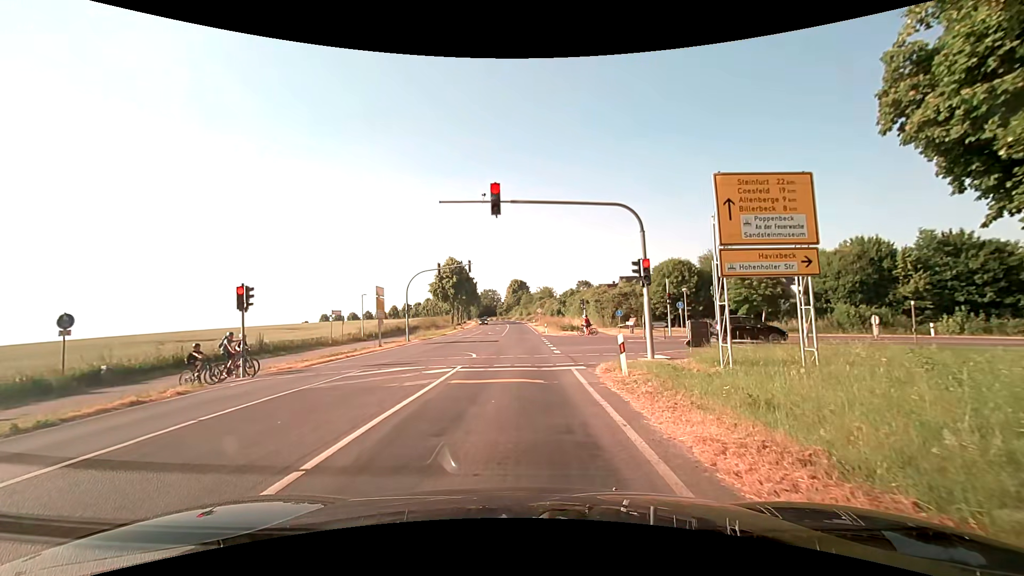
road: secondary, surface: asphalt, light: Day
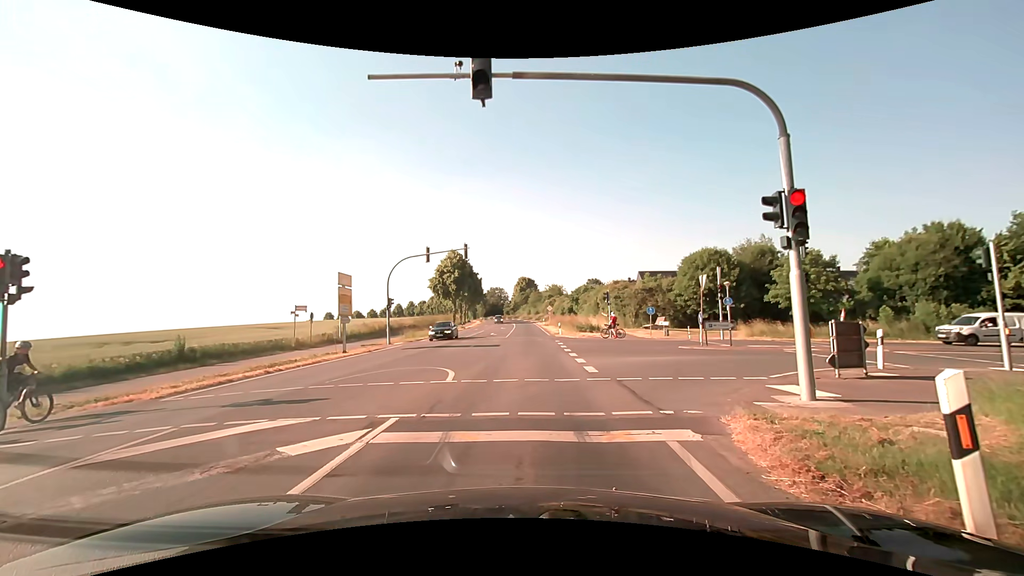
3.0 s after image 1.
(-0.1, +8.8) m; -1°
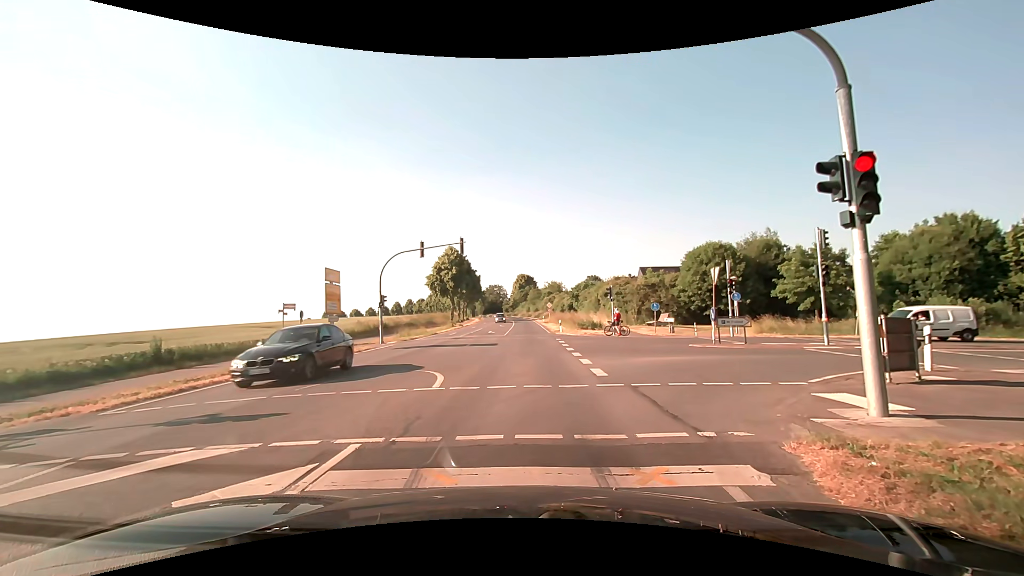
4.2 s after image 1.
(0.0, +1.5) m; 0°
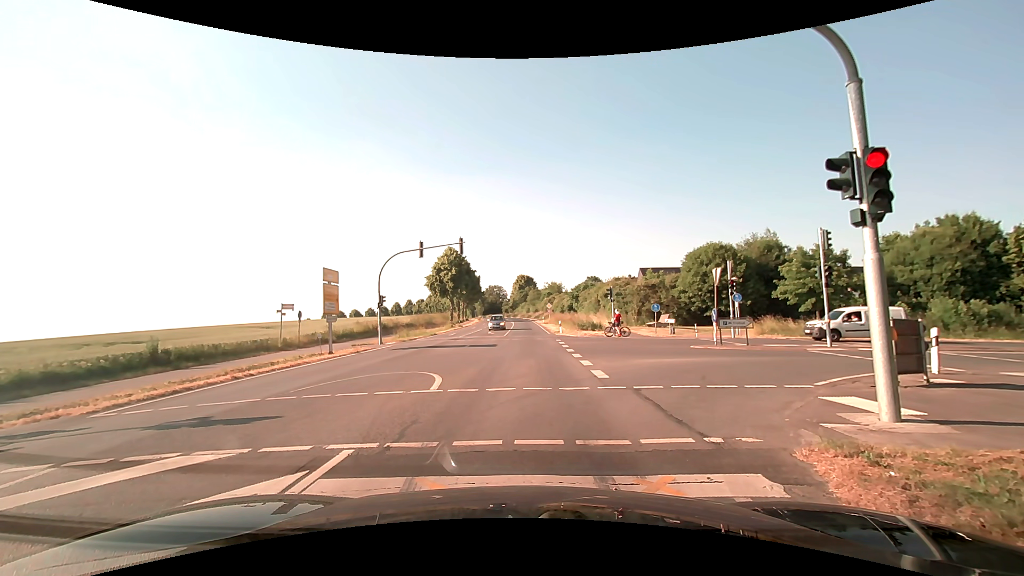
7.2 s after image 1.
(0.0, +0.3) m; 0°
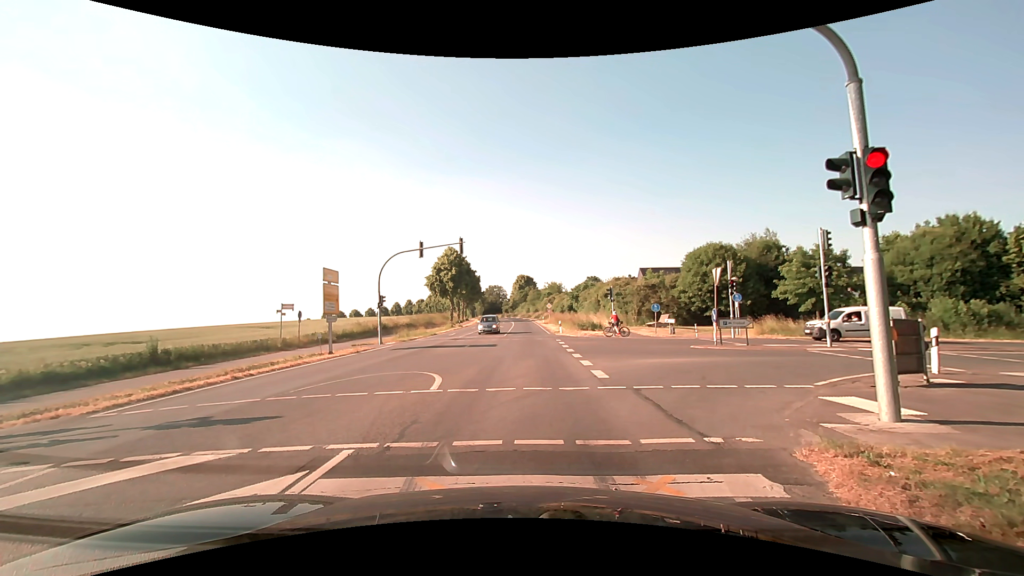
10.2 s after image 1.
(0.0, 0.0) m; 0°
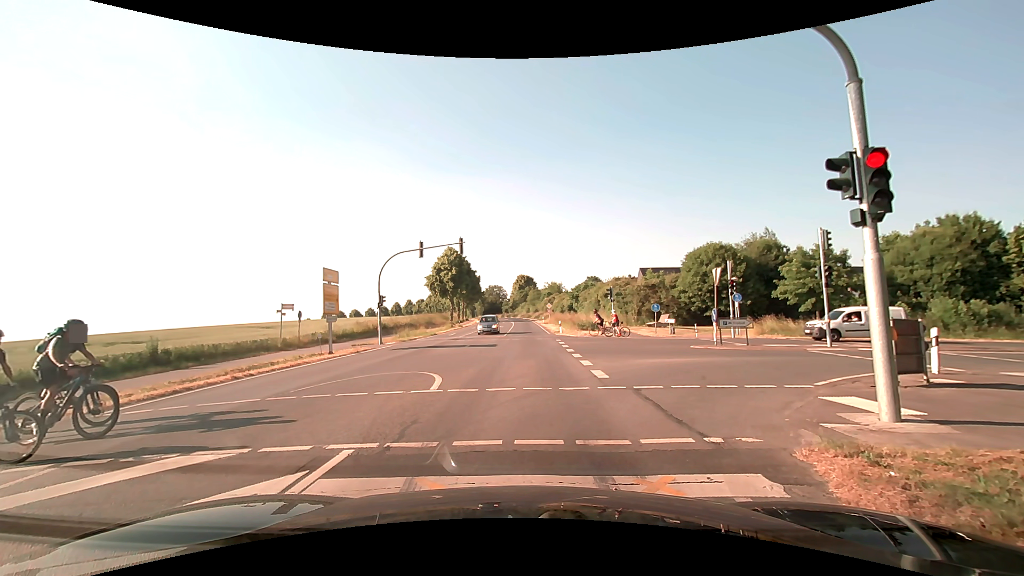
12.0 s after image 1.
(0.0, 0.0) m; 0°
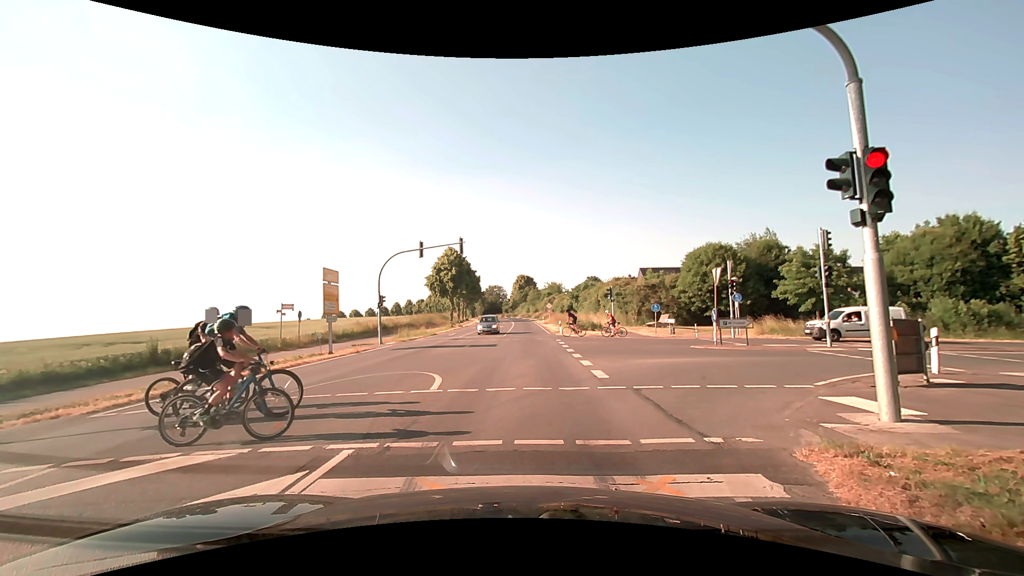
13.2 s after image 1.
(0.0, 0.0) m; 0°
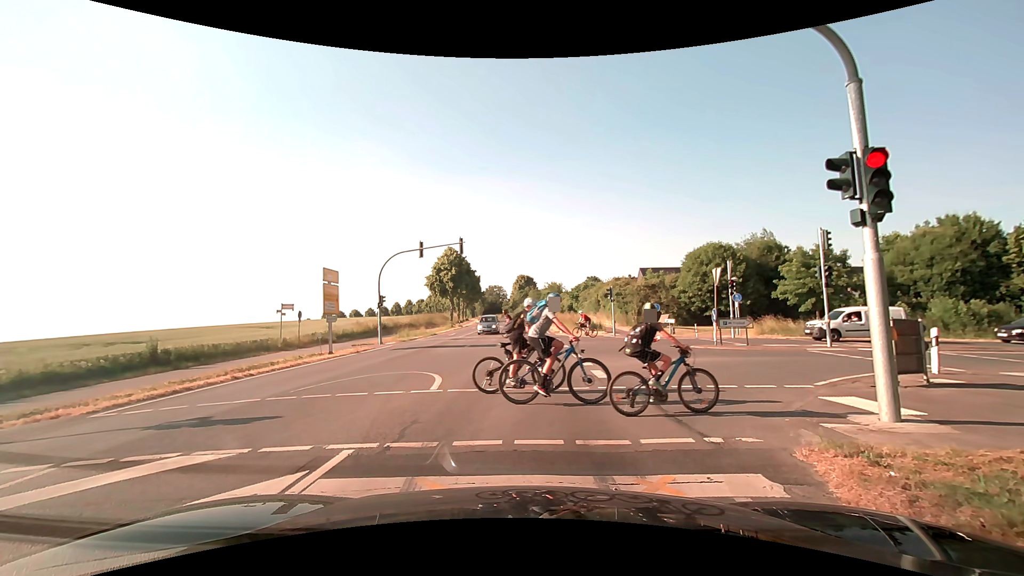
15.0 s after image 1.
(0.0, 0.0) m; 0°
(0, +10) (0, +20) (0, +30) (+1, +40) (+1, +50) (+1, +60) (+1, +70) (+1, +80) (0, +90) (0, +100) m
